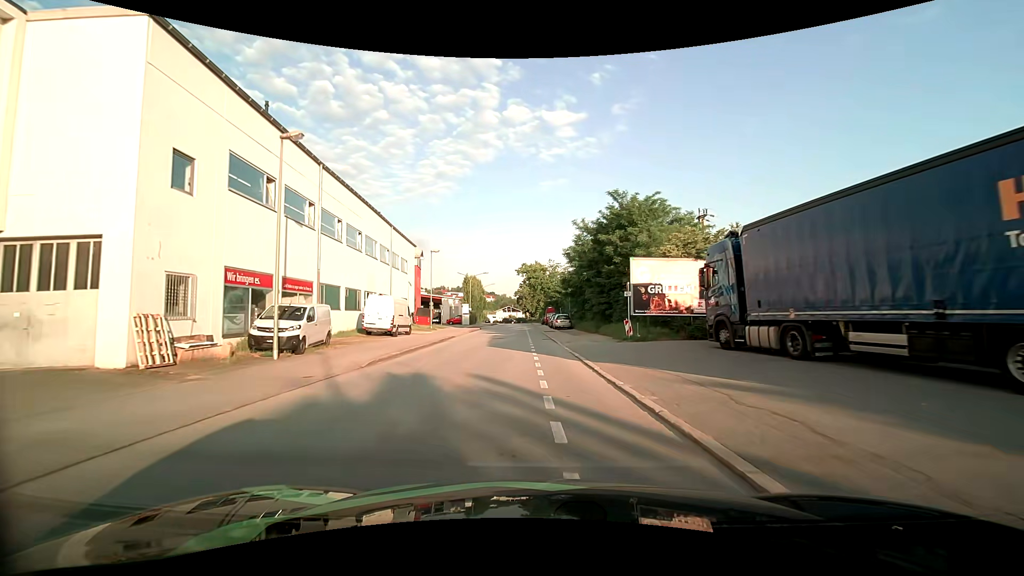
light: Day
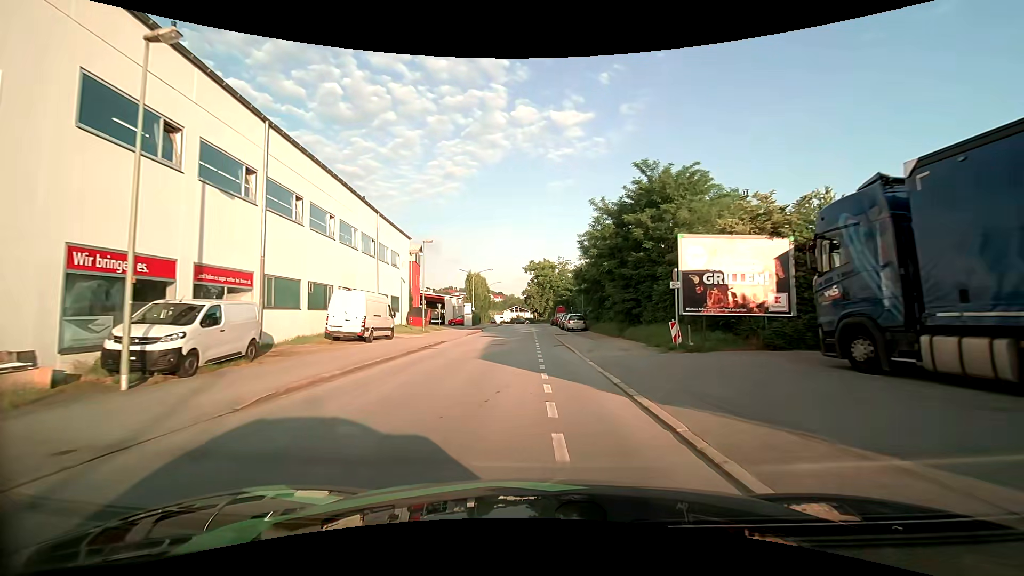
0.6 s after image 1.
(-0.1, +6.7) m; -1°
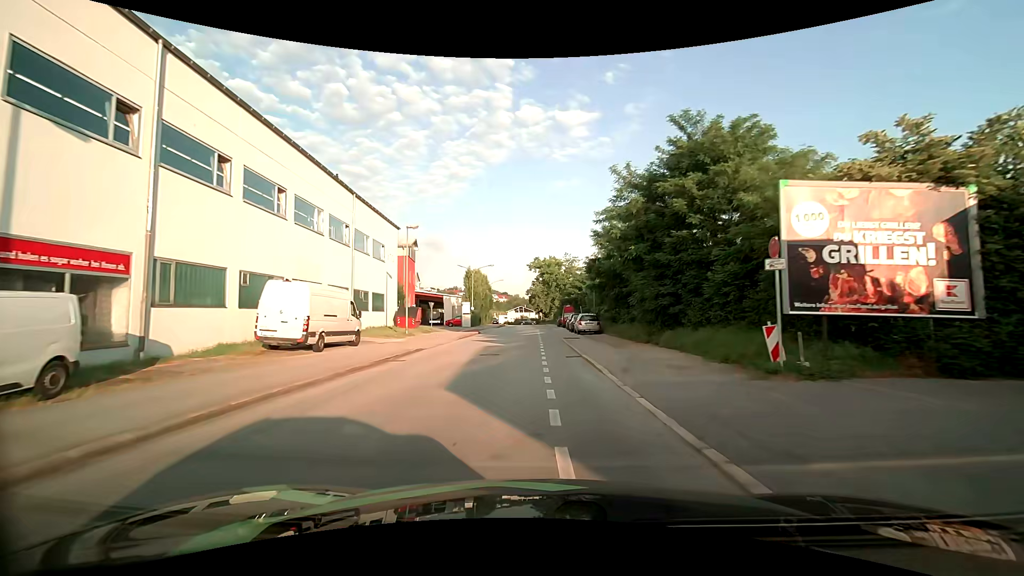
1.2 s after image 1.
(-0.1, +6.7) m; -1°
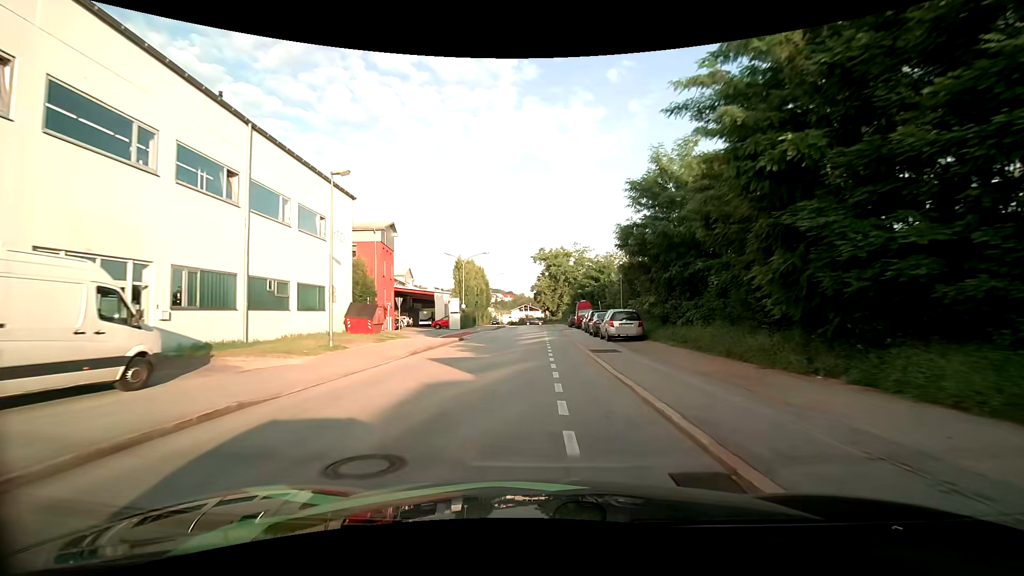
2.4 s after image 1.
(-0.1, +13.5) m; 0°
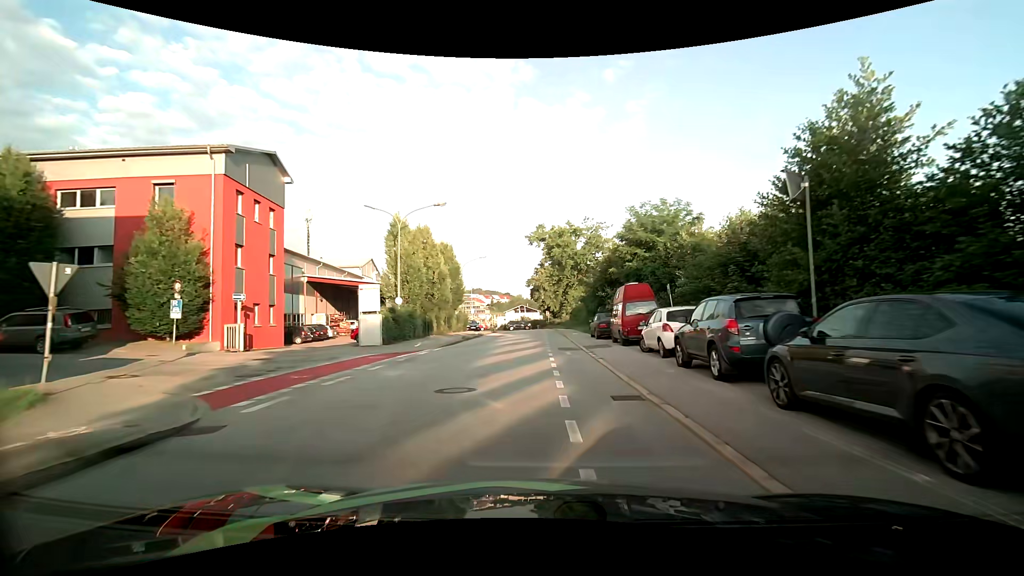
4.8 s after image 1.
(-0.3, +25.9) m; 0°
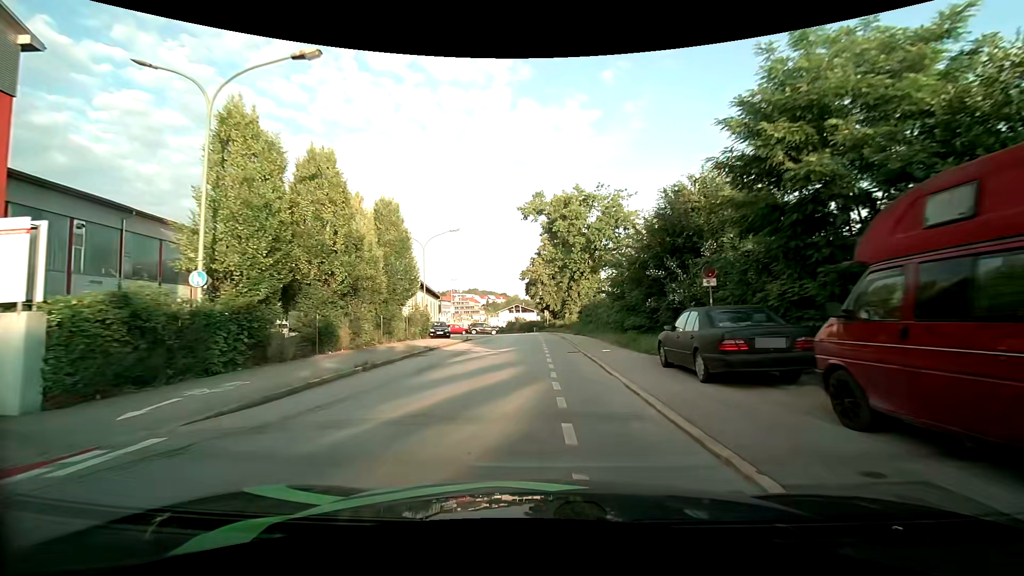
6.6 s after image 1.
(0.0, +18.4) m; 0°
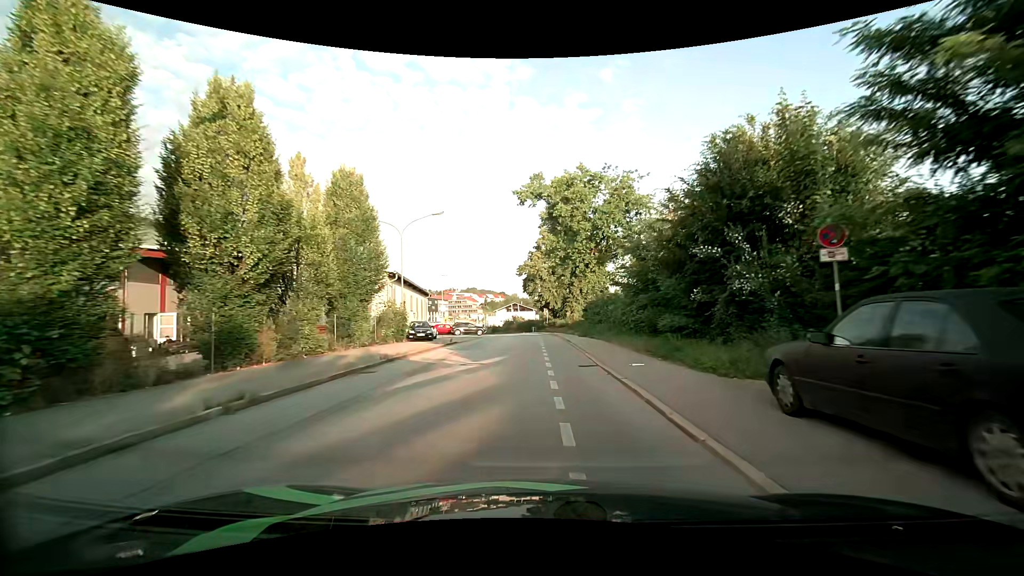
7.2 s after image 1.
(0.0, +6.2) m; +1°
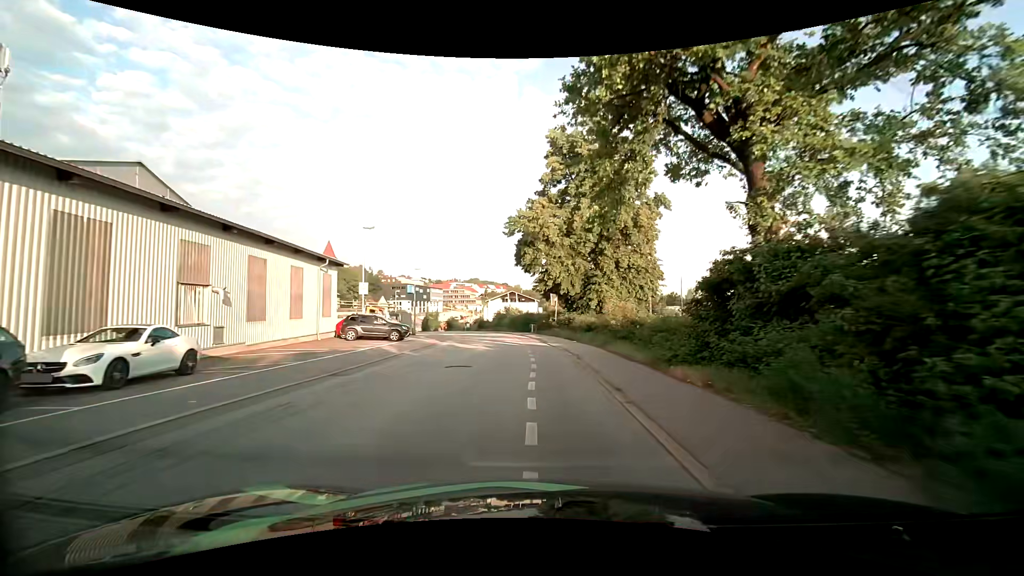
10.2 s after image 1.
(-0.1, +30.5) m; -1°
(0, +10) (0, +20) (-1, +30) (-2, +40) (-4, +50) (-5, +60) (-8, +69) (-11, +79) (-15, +88) (-19, +97) m
